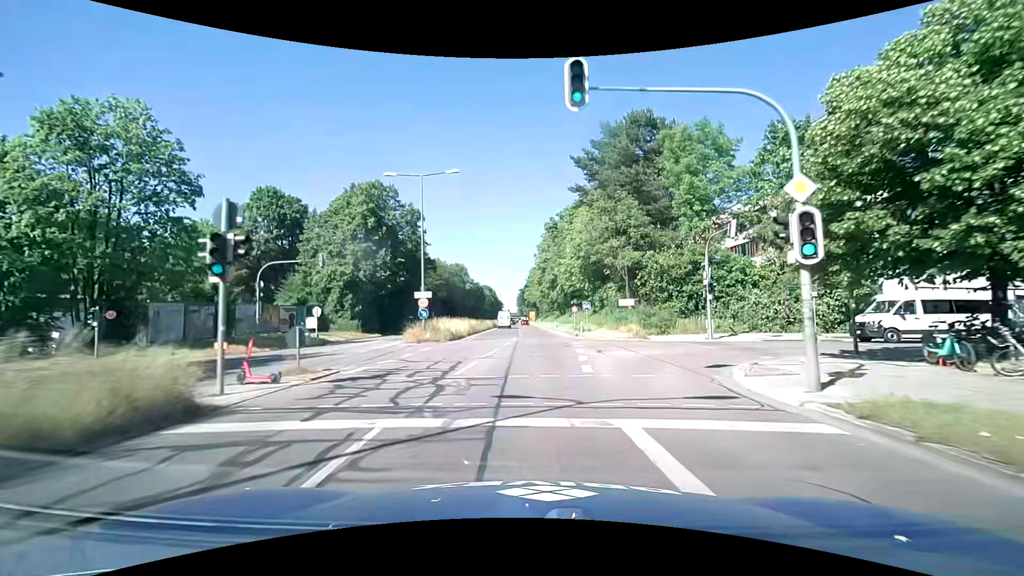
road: primary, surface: asphalt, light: Day
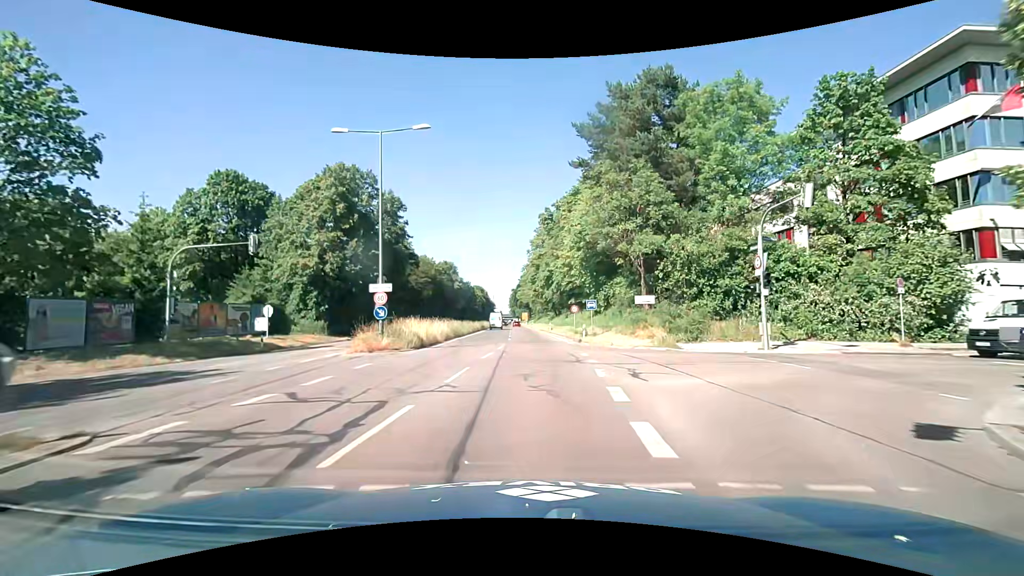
(0.0, +7.4) m; 0°
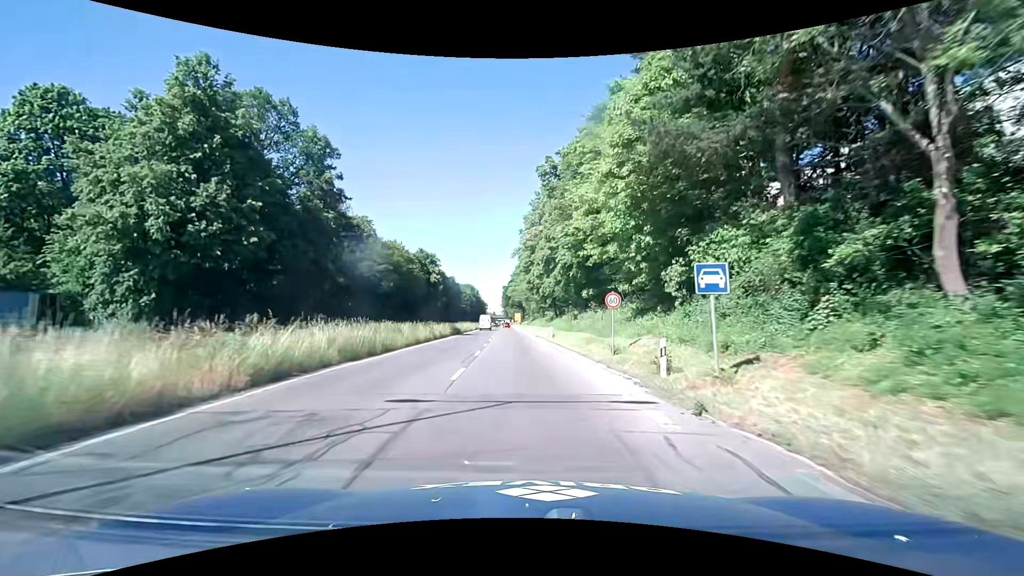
(+0.5, +22.4) m; +1°
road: trunk
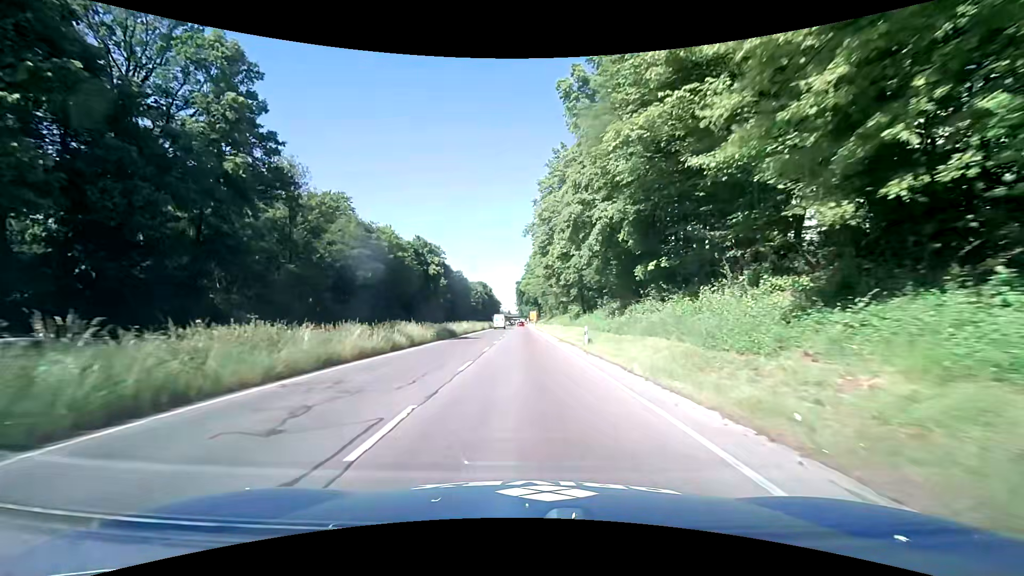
(-0.2, +16.3) m; -2°
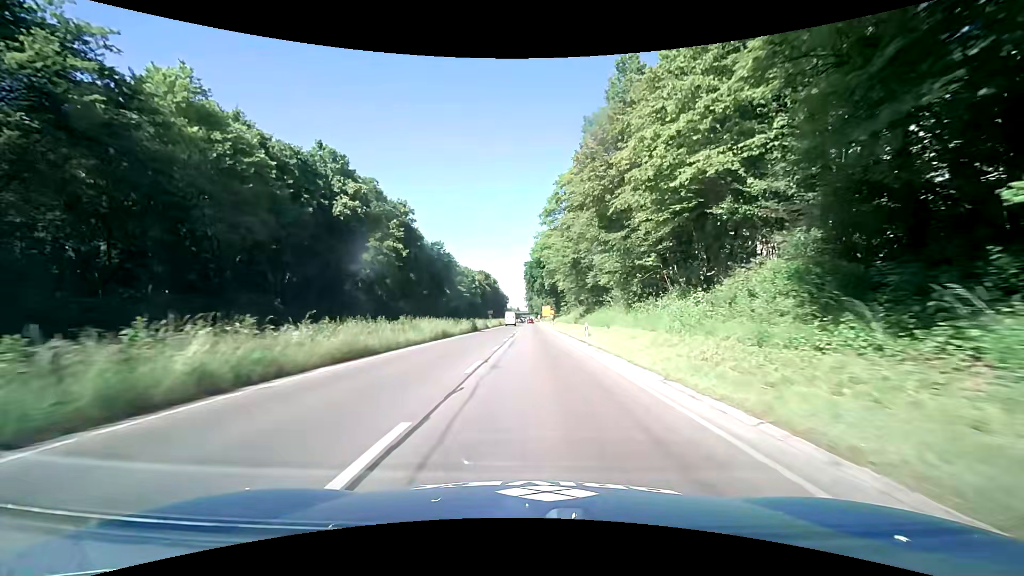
(-0.4, +46.6) m; -1°
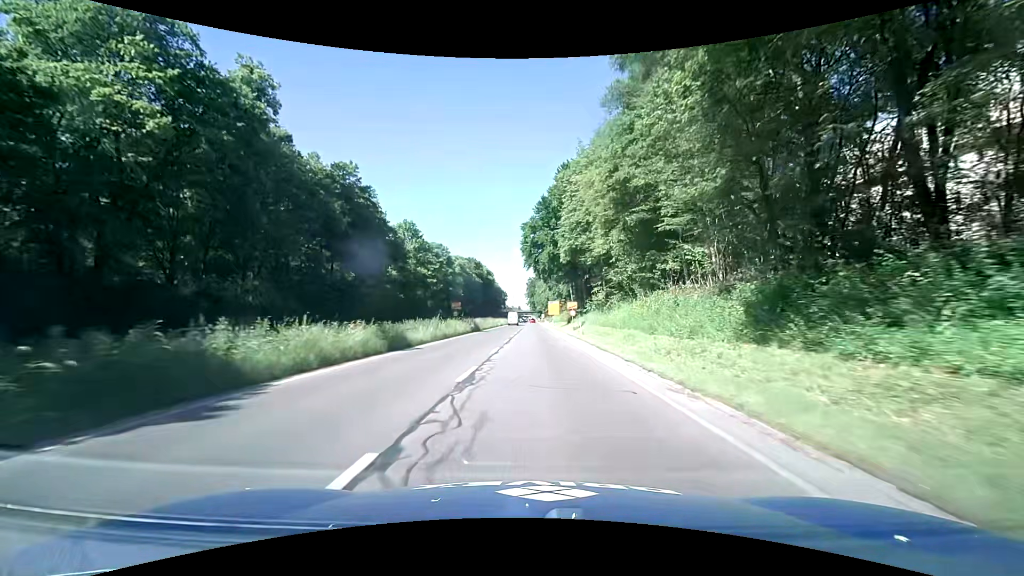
(+0.5, +45.9) m; -1°
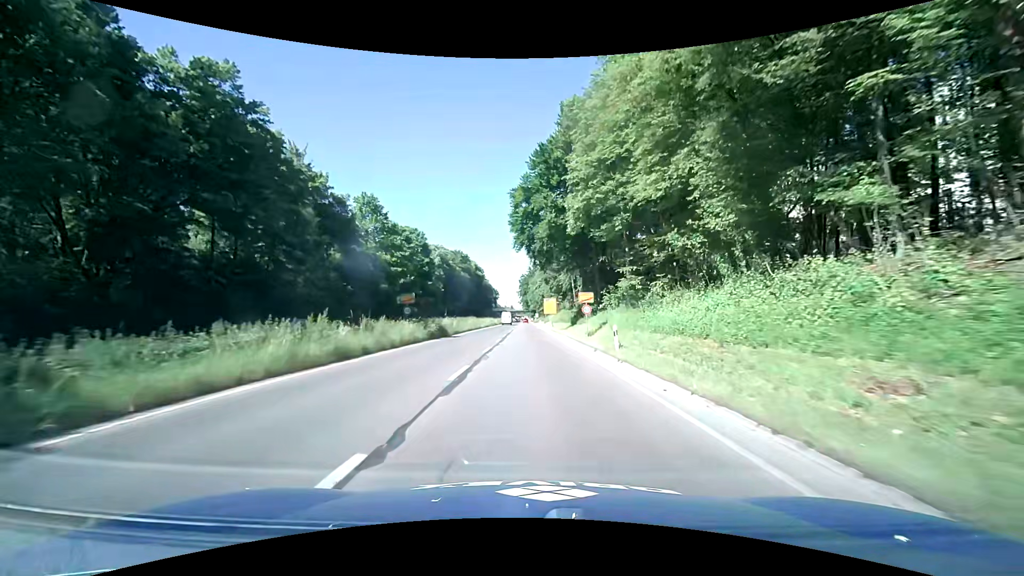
(+0.3, +17.7) m; +2°
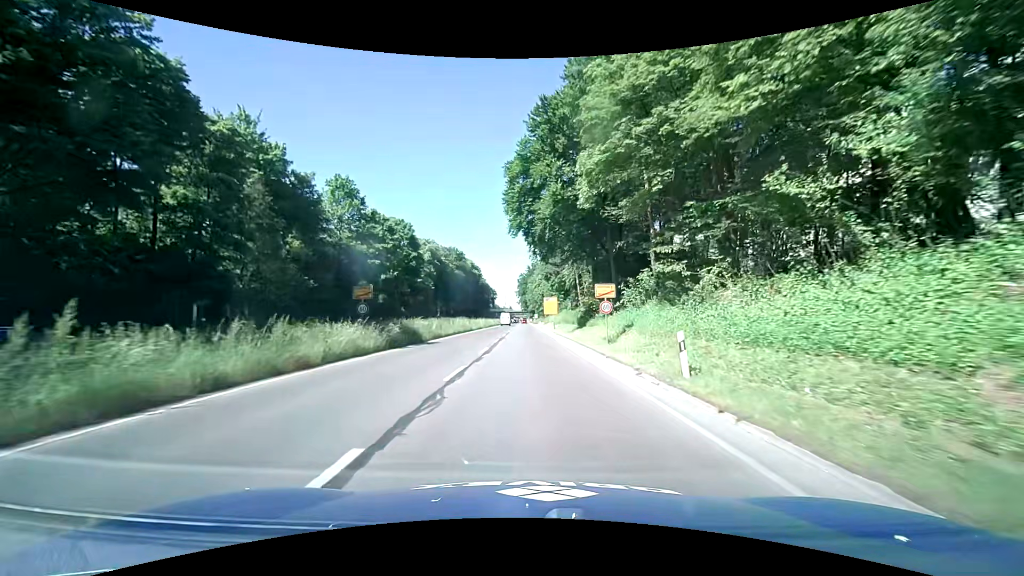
(0.0, +8.8) m; 0°
(0, +10) (0, +20) (0, +30) (0, +40) (0, +50) (0, +60) (0, +70) (0, +80) (0, +90) (-1, +100) m
